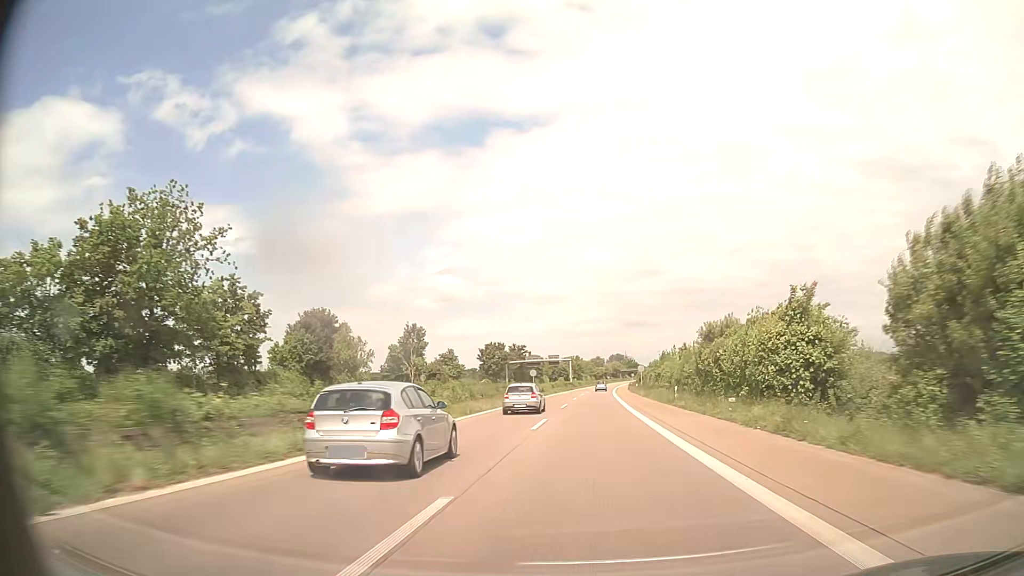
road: trunk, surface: asphalt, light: Day
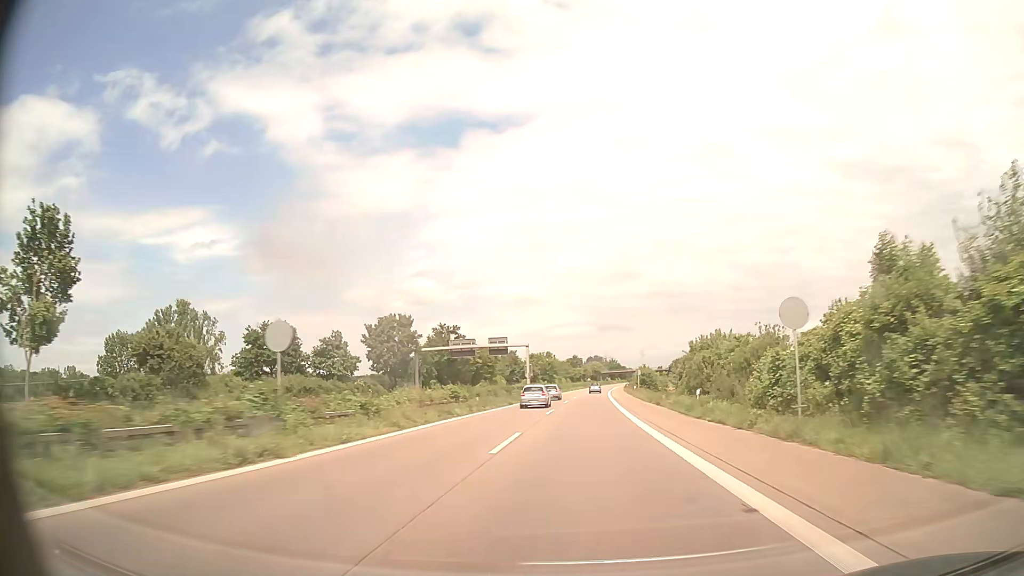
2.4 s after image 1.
(+0.9, +60.8) m; +2°
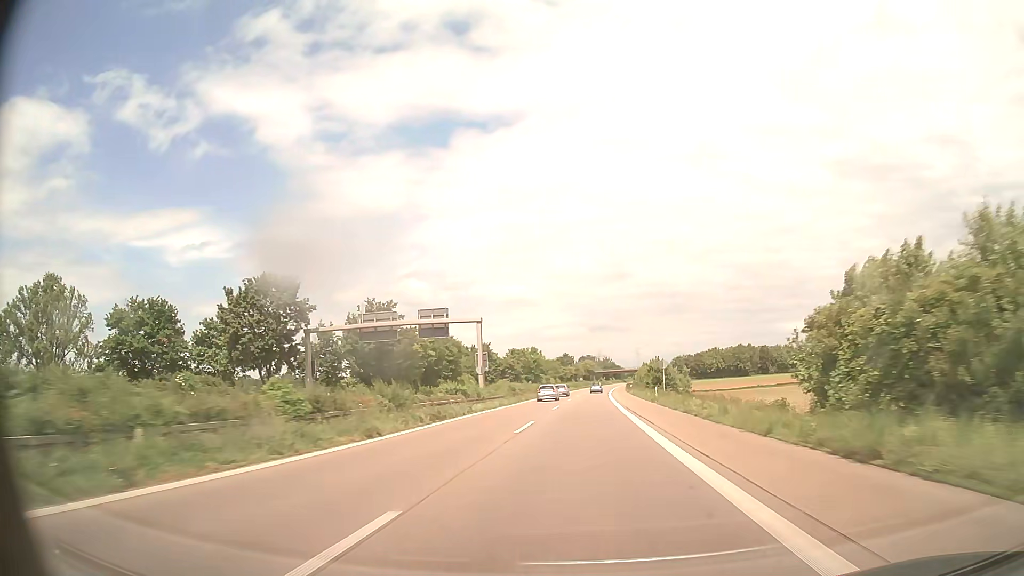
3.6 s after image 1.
(+0.2, +30.7) m; +1°
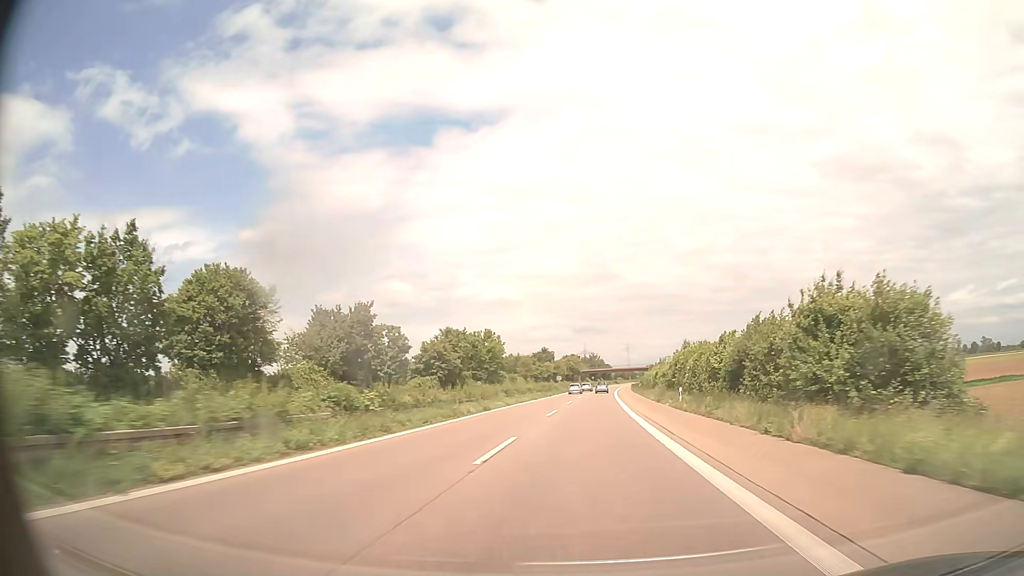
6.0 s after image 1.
(+0.7, +62.0) m; +1°
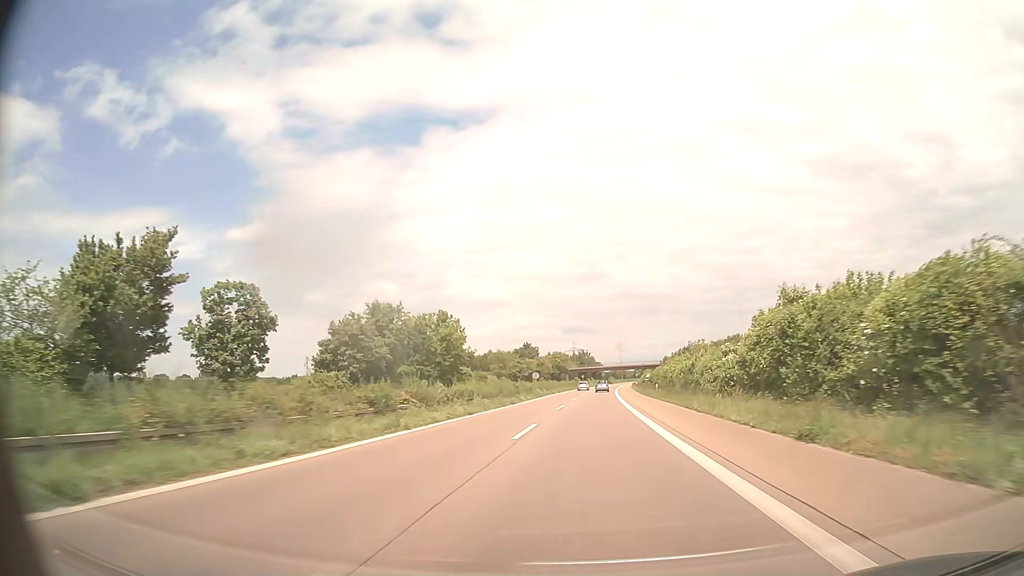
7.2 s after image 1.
(+0.3, +31.2) m; +1°
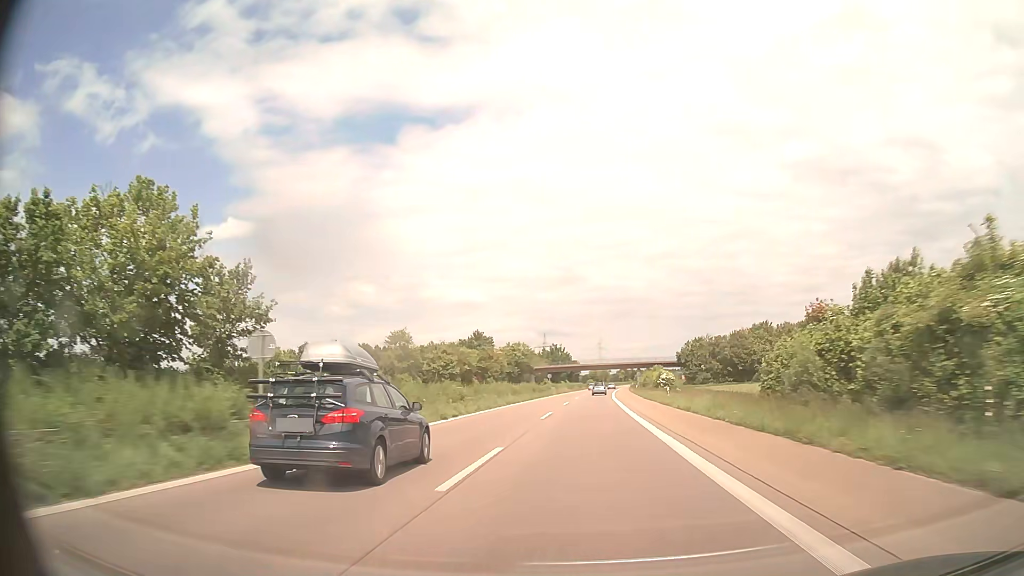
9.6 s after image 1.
(+1.2, +62.4) m; +2°
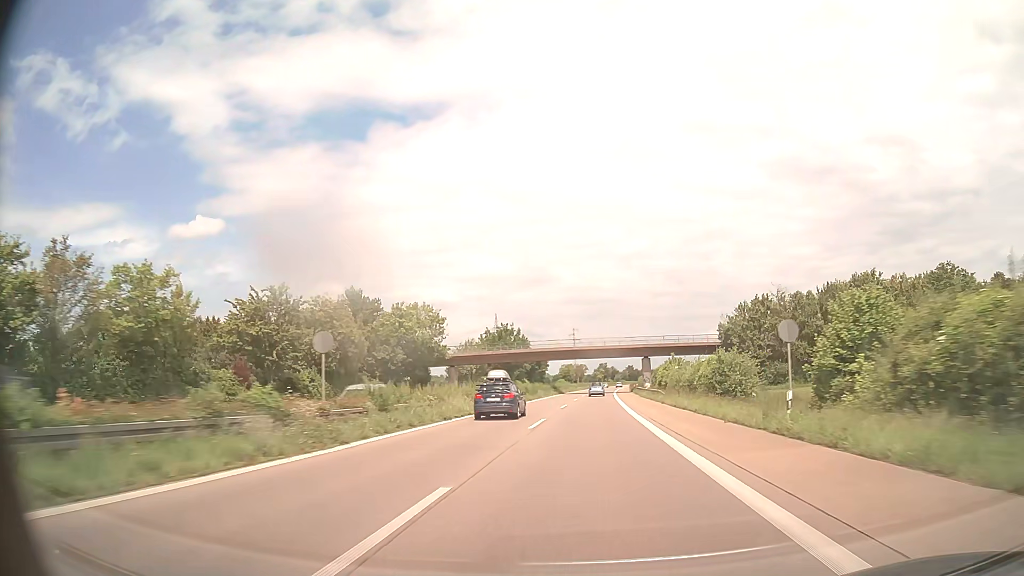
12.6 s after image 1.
(+1.5, +77.9) m; +2°
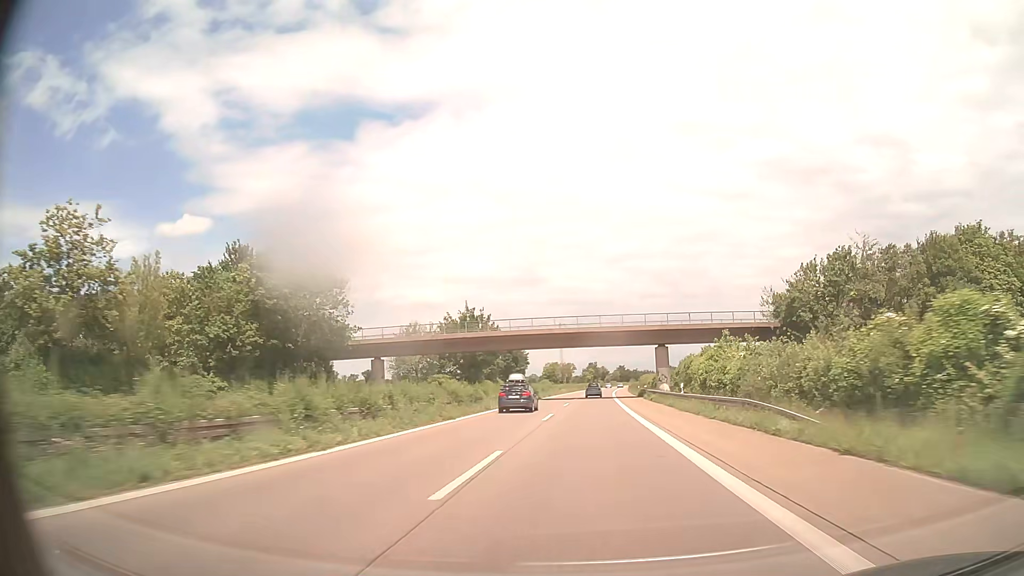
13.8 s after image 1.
(+0.3, +31.0) m; +1°
(0, +10) (0, +20) (0, +30) (0, +40) (+1, +50) (+1, +60) (+1, +70) (+2, +80) (+2, +90) (+3, +100) m
